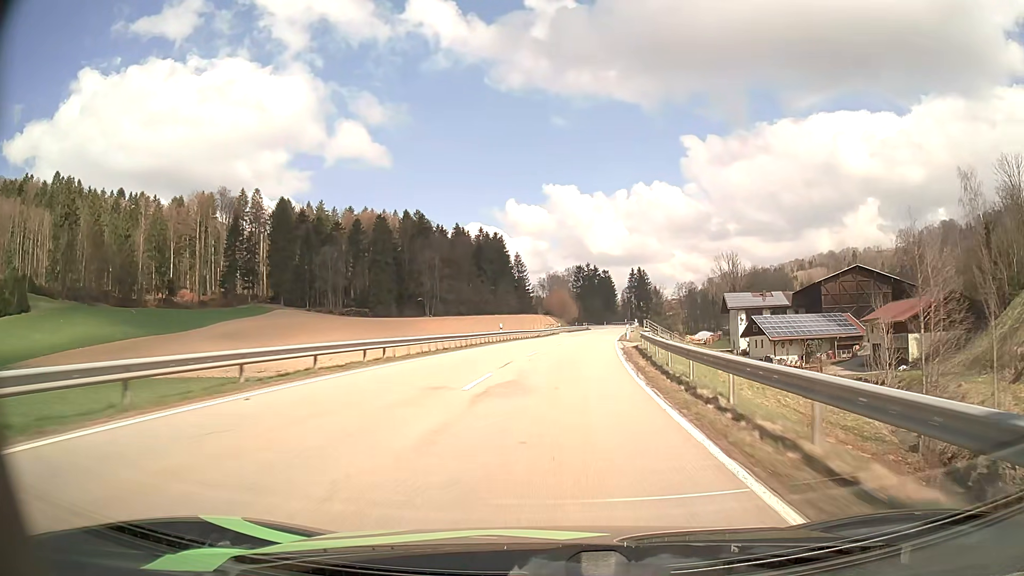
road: secondary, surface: asphalt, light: Day
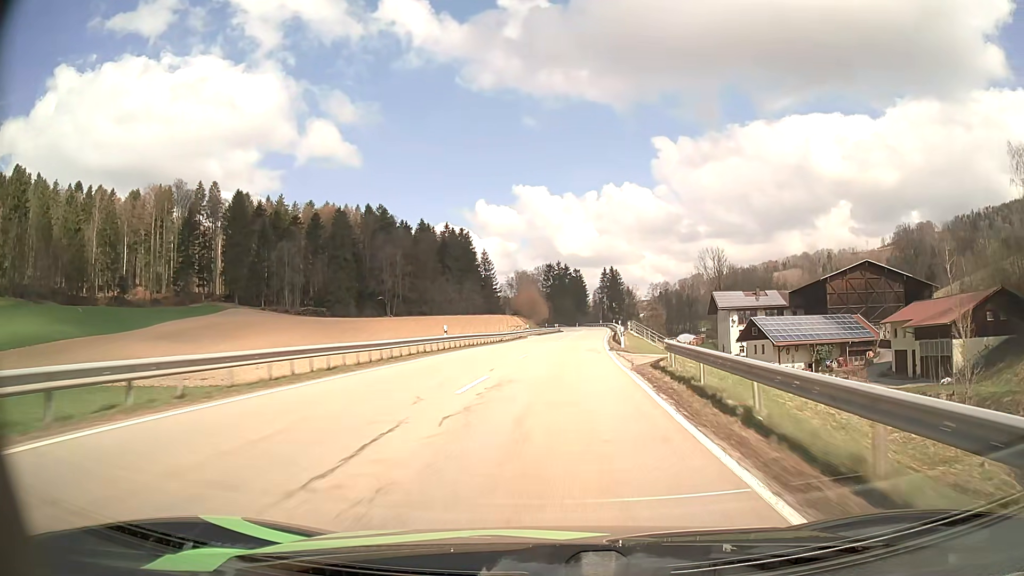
(+0.3, +13.8) m; +3°
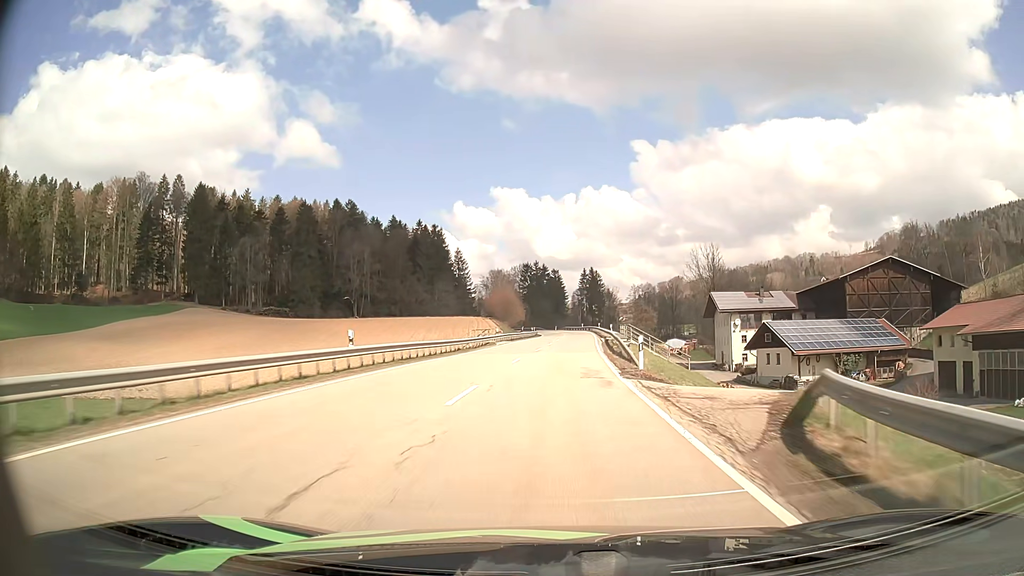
(+0.3, +13.7) m; +2°
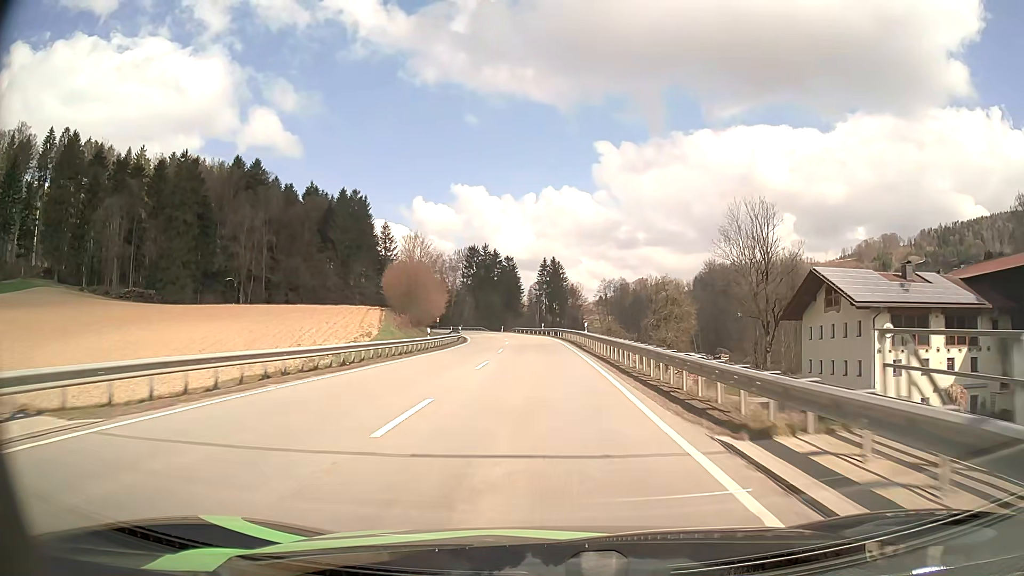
(+2.4, +54.1) m; +4°
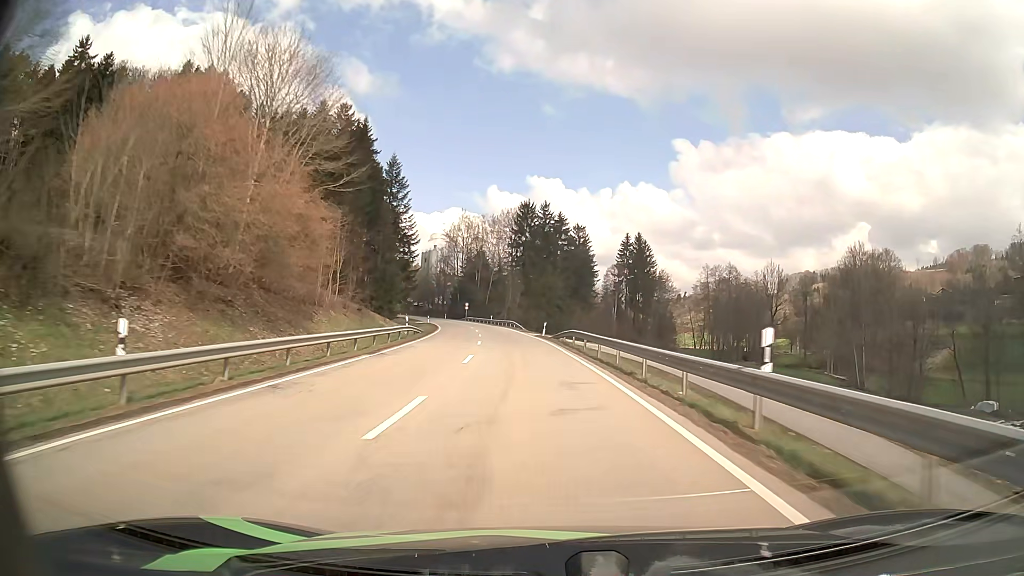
(-2.4, +66.8) m; -6°
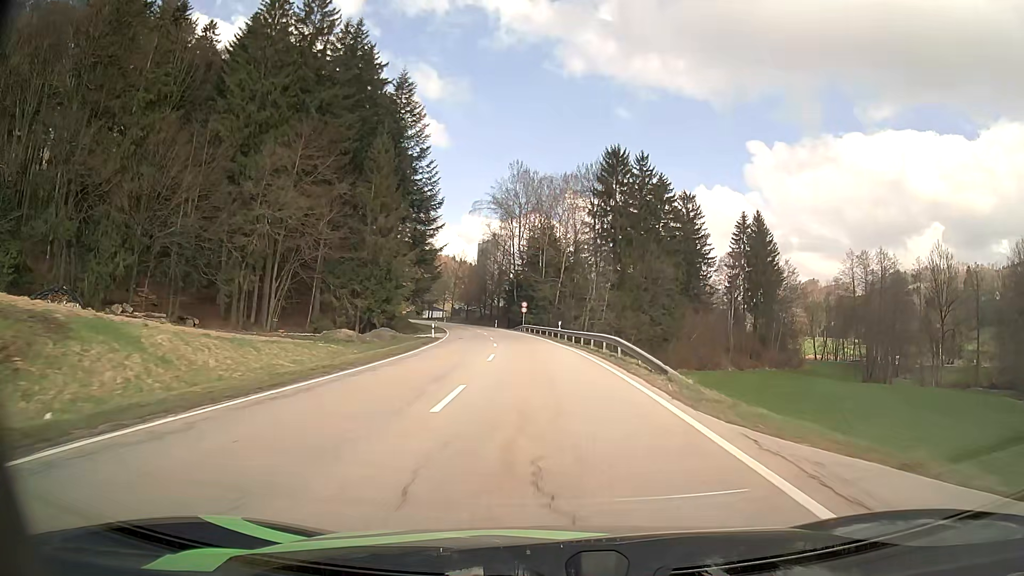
(-3.3, +49.3) m; -7°
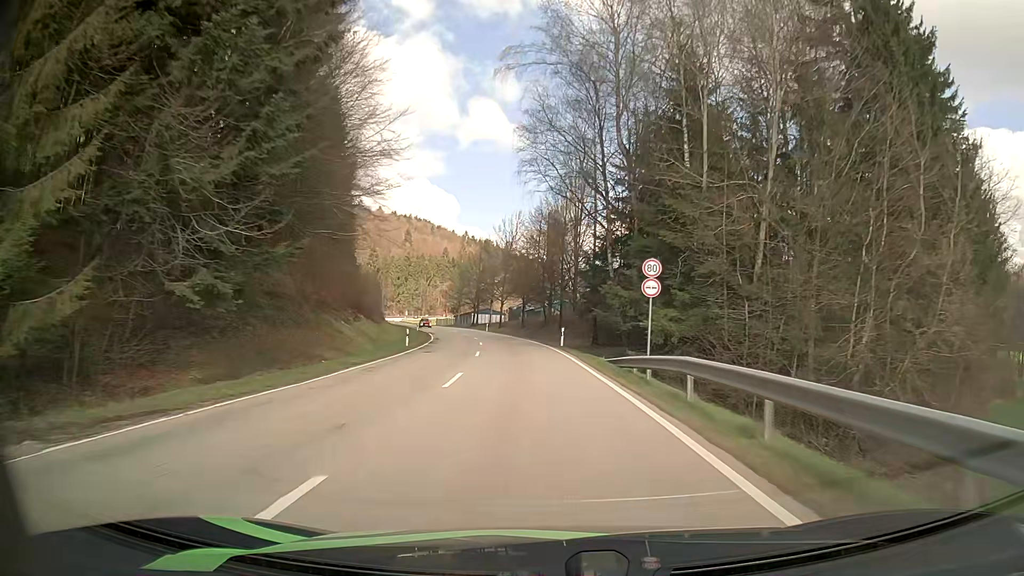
(-3.3, +60.0) m; -7°
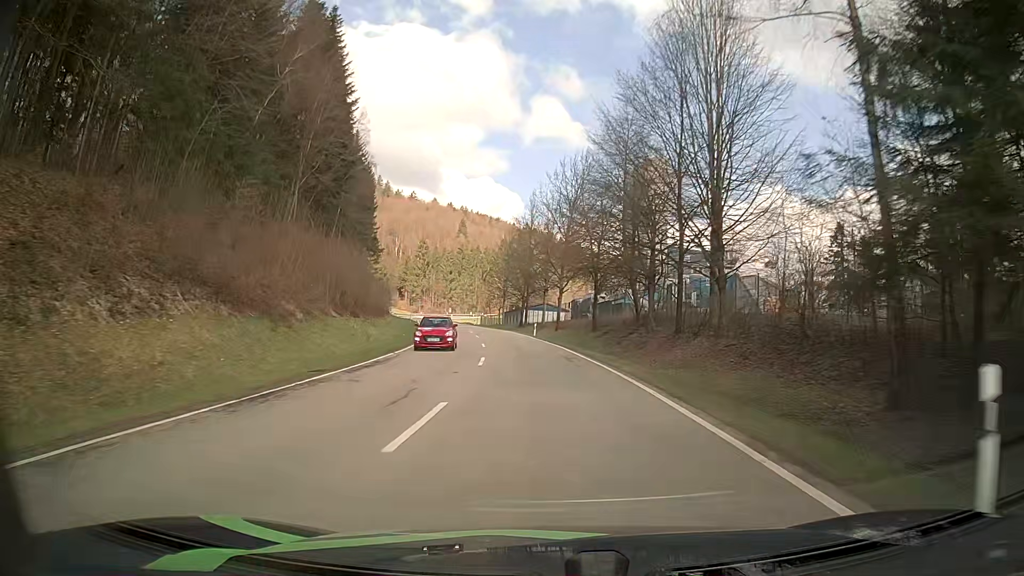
(-1.6, +33.9) m; -6°
(0, +10) (0, +20) (-1, +30) (-2, +40) (-3, +50) (-5, +60) (-6, +70) (-8, +79) (-10, +89) (-12, +99) m
